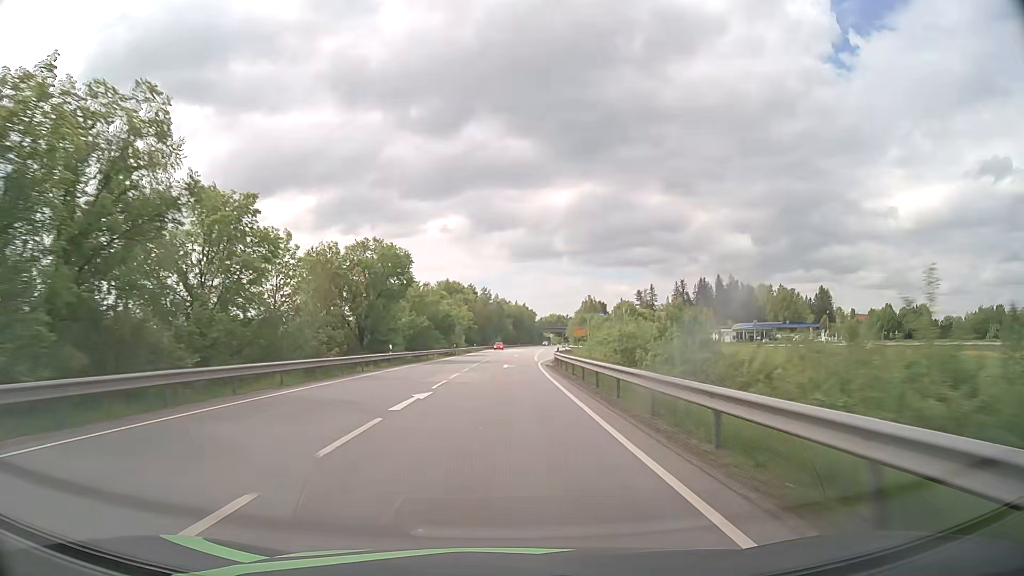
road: primary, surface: asphalt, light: Day
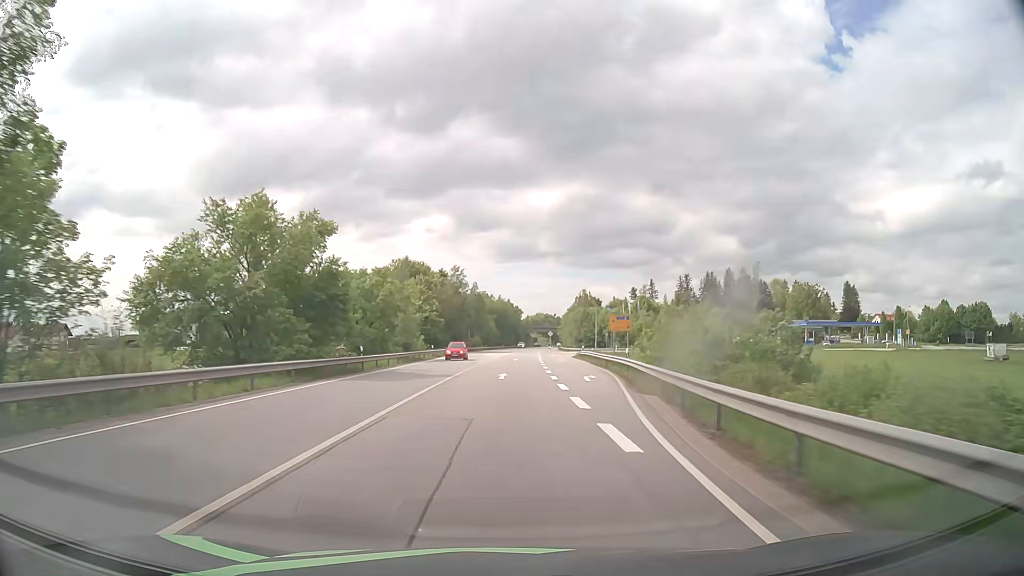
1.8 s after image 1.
(+0.5, +46.0) m; +1°
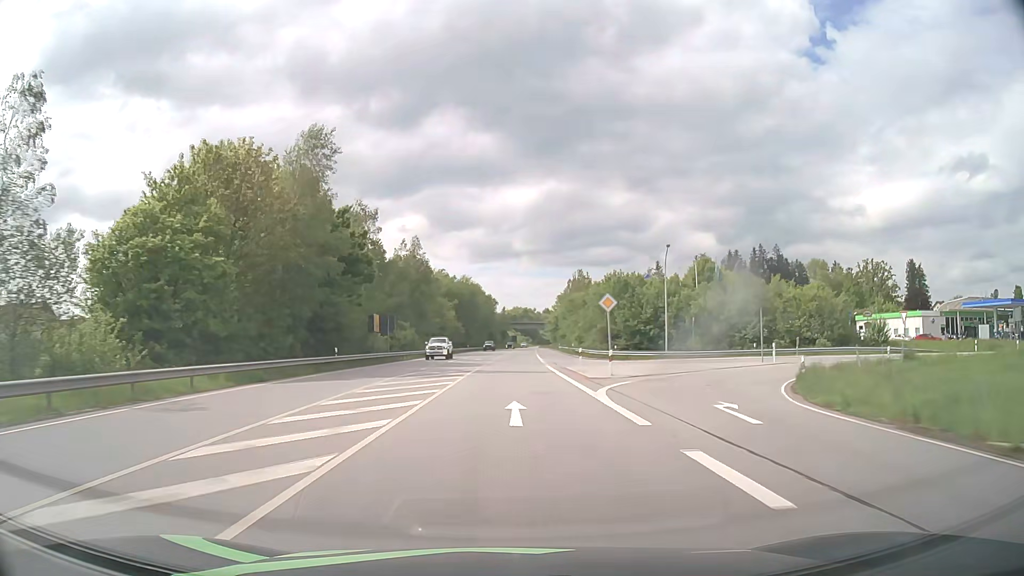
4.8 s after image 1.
(+1.6, +75.7) m; +2°
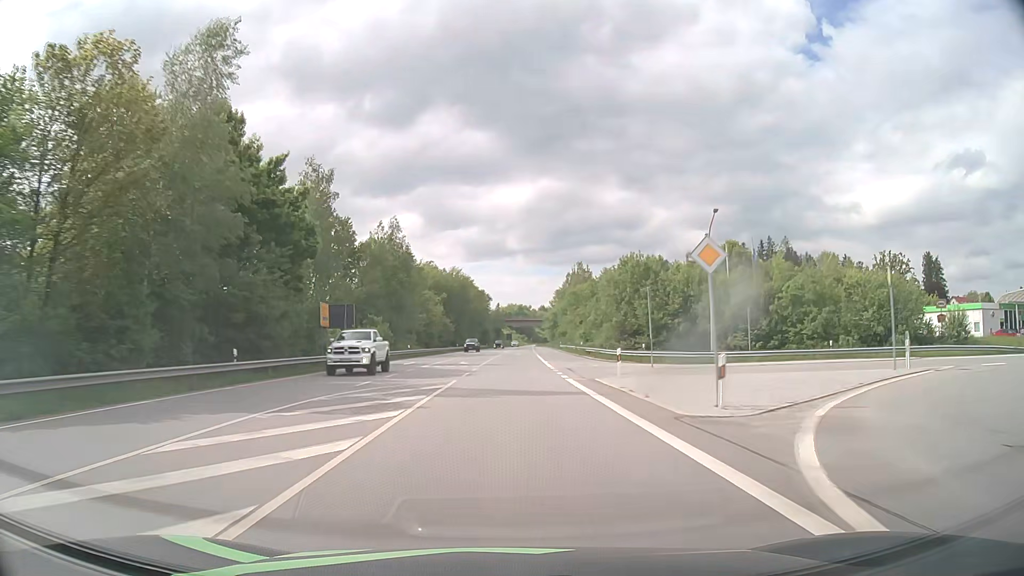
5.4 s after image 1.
(0.0, +15.0) m; 0°
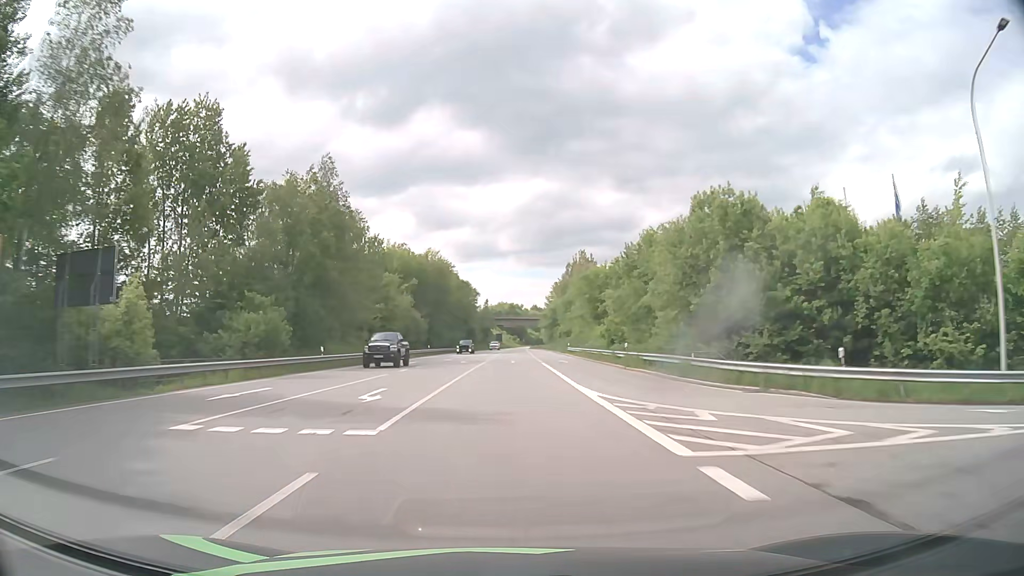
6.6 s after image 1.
(+0.2, +30.1) m; +1°
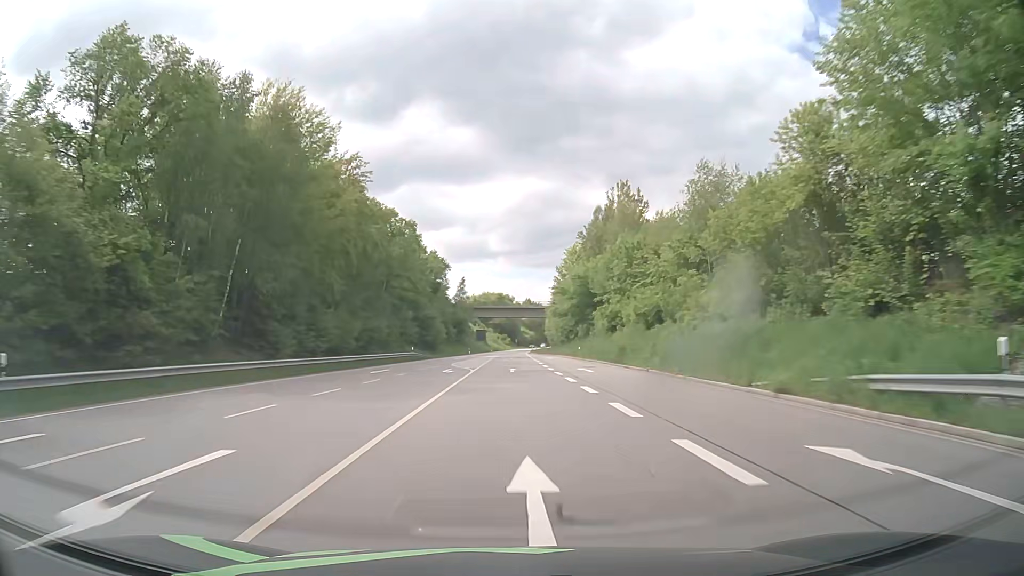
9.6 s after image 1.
(+0.6, +75.5) m; +1°
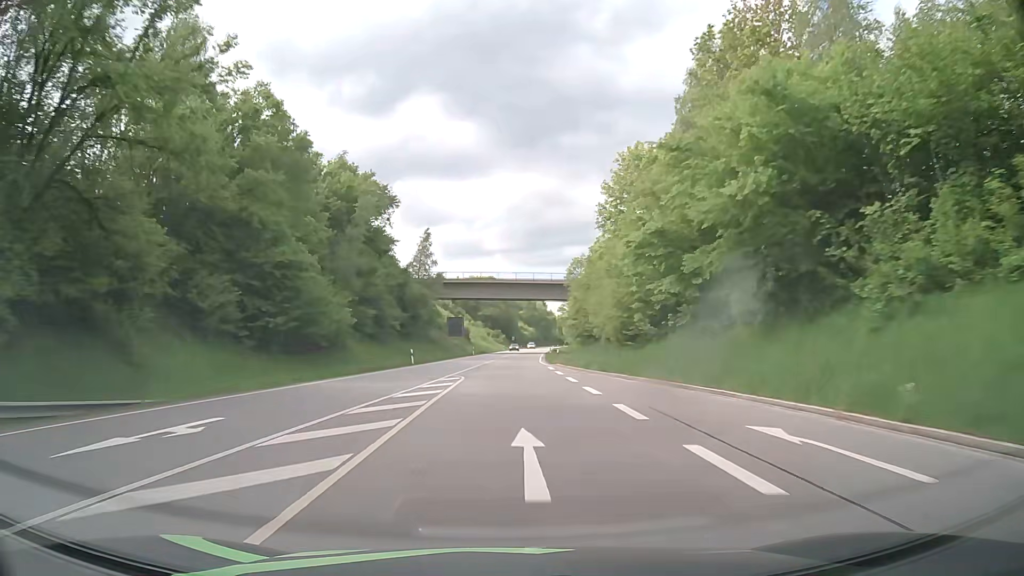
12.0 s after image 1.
(+0.2, +60.7) m; 0°
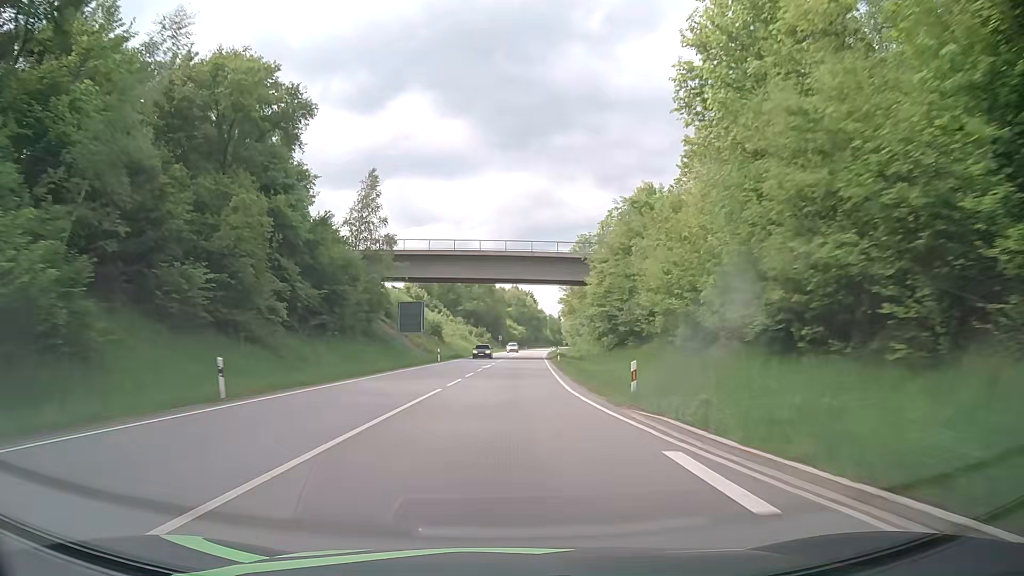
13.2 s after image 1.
(+0.3, +30.5) m; +1°
(0, +10) (0, +20) (+1, +30) (+1, +40) (+1, +50) (+2, +60) (+2, +70) (+3, +80) (+4, +90) (+4, +100) m
